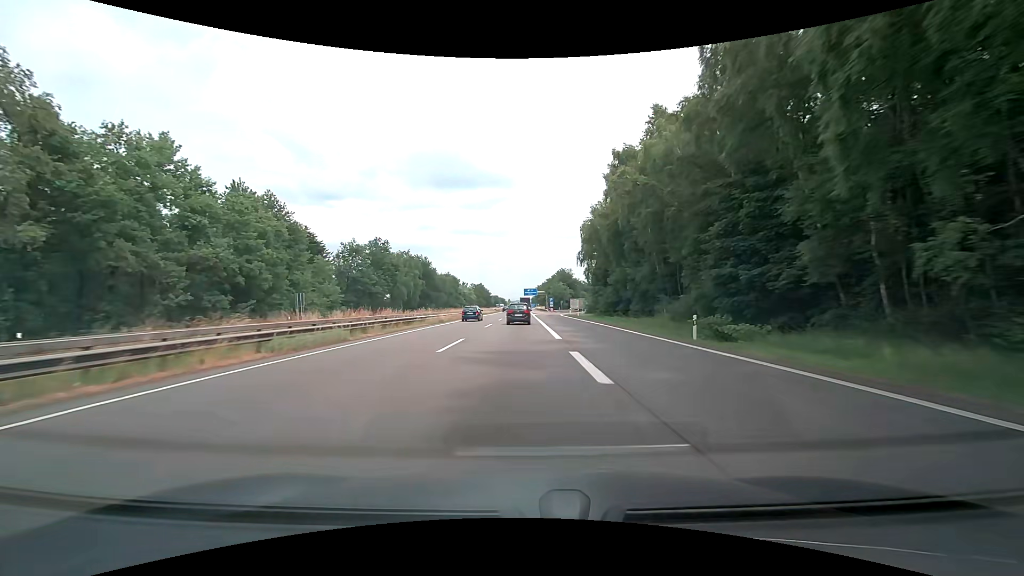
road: motorway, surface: asphalt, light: Day
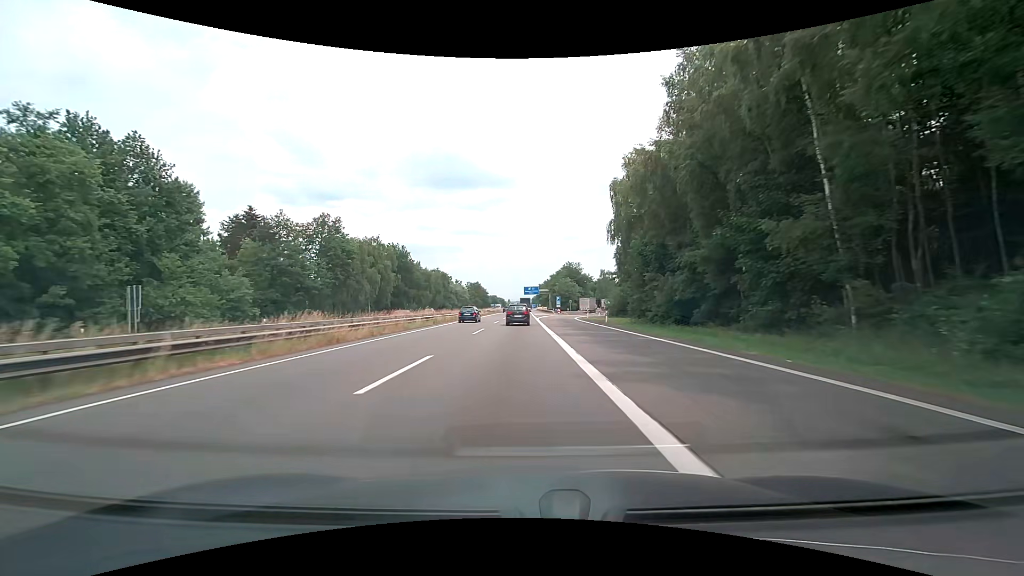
(-0.1, +24.9) m; 0°
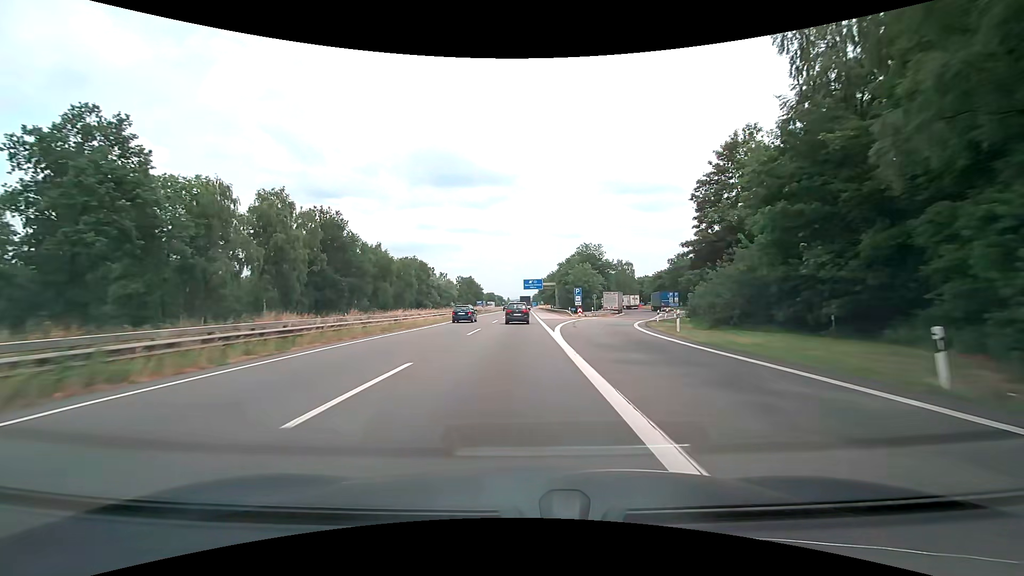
(-0.1, +37.6) m; 0°
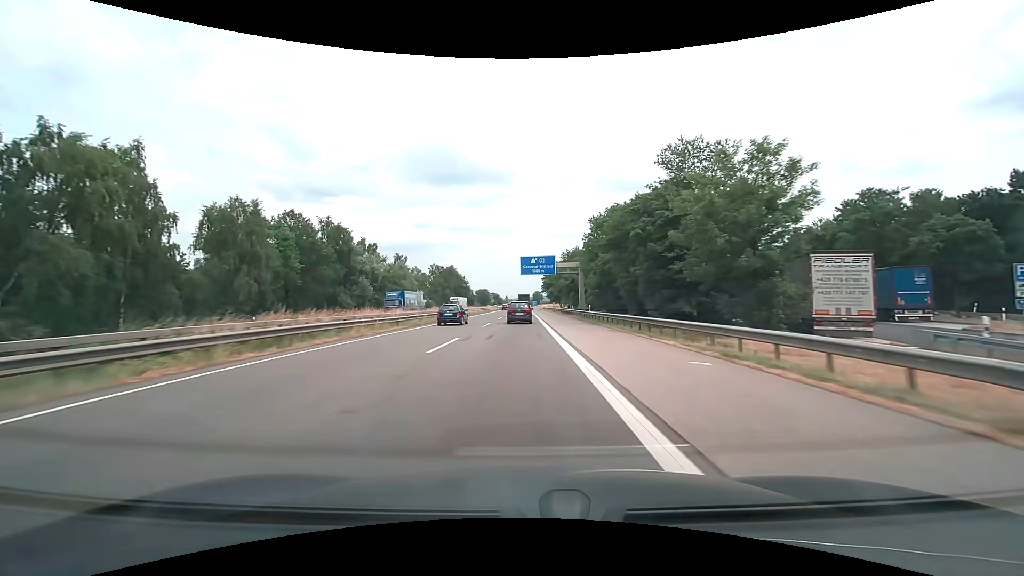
(-0.1, +62.5) m; 0°
(0, +10) (0, +20) (0, +30) (0, +40) (0, +50) (0, +60) (0, +70) (0, +80) (0, +90) (0, +100) m
